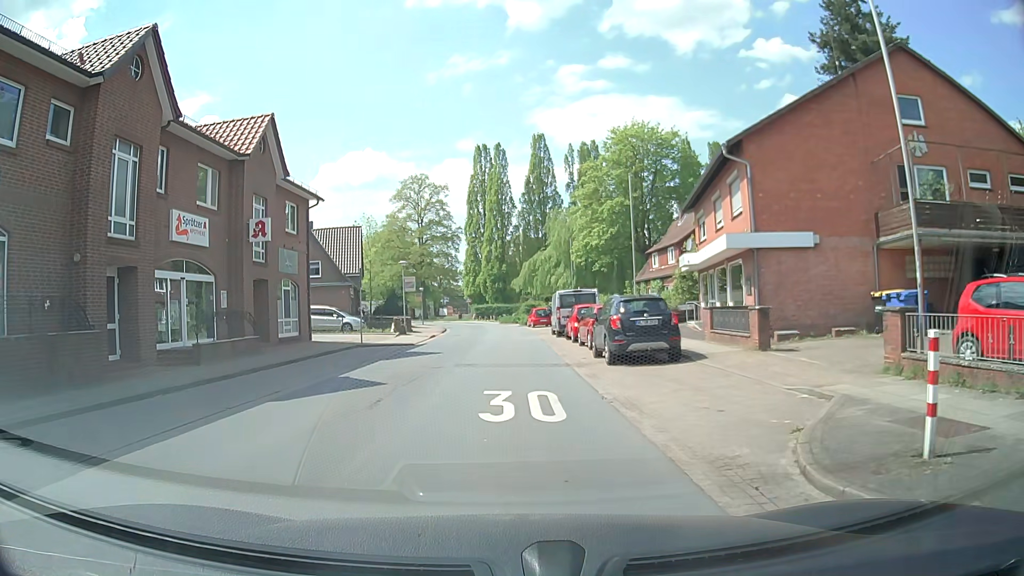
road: tertiary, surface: asphalt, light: Day
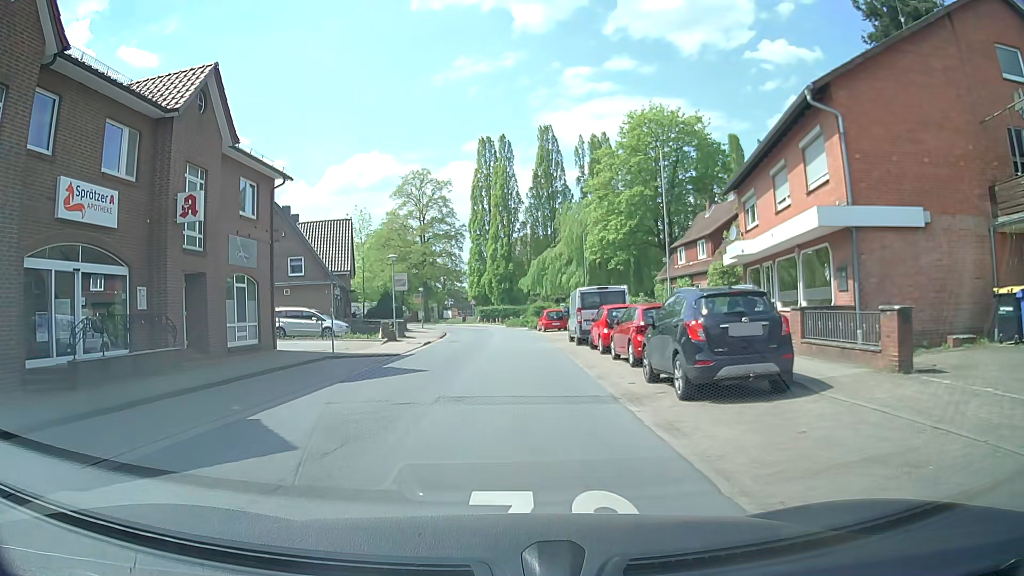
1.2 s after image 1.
(-0.1, +6.3) m; -1°
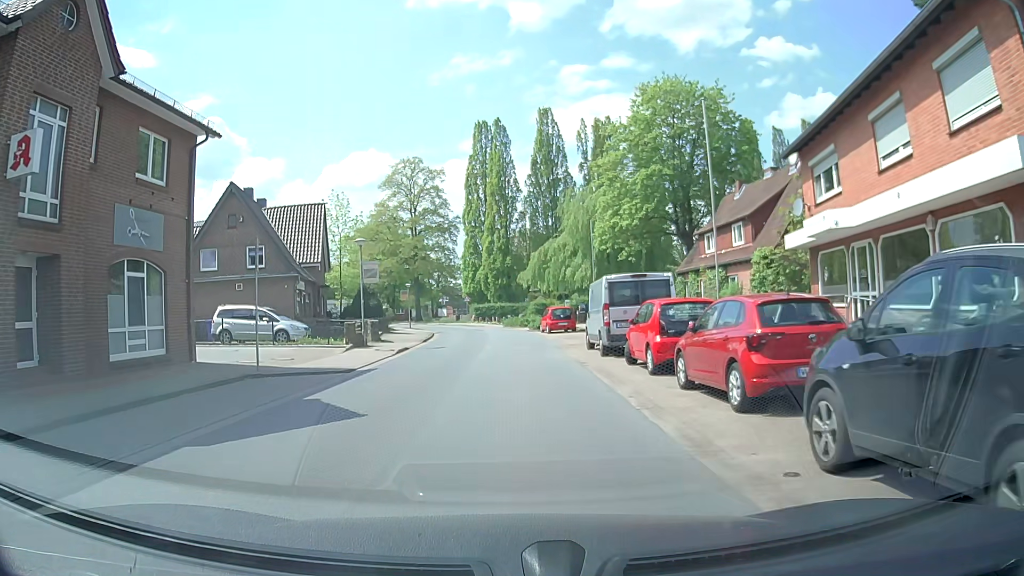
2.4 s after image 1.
(-0.1, +7.4) m; 0°
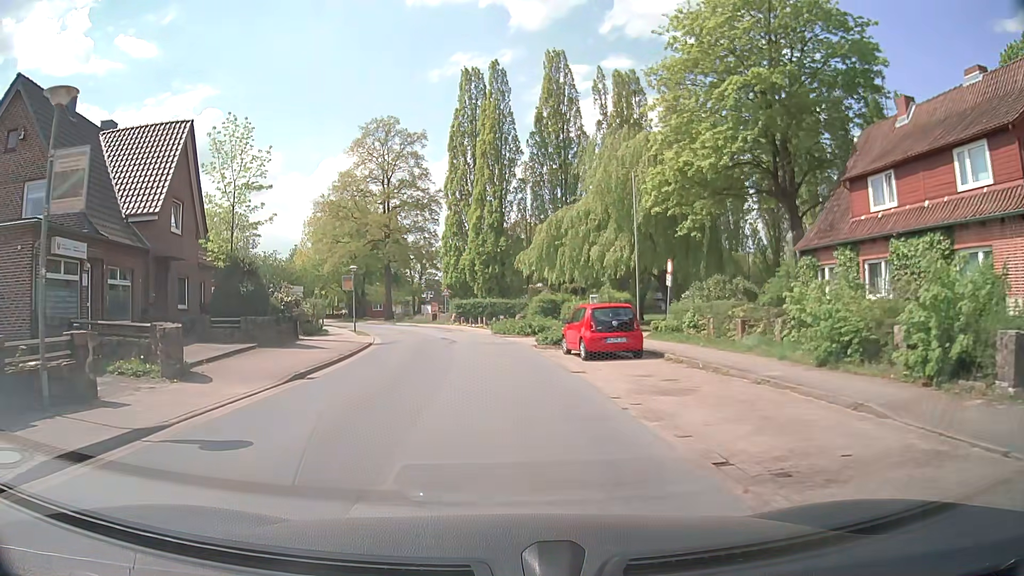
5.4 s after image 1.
(+0.1, +20.4) m; +1°
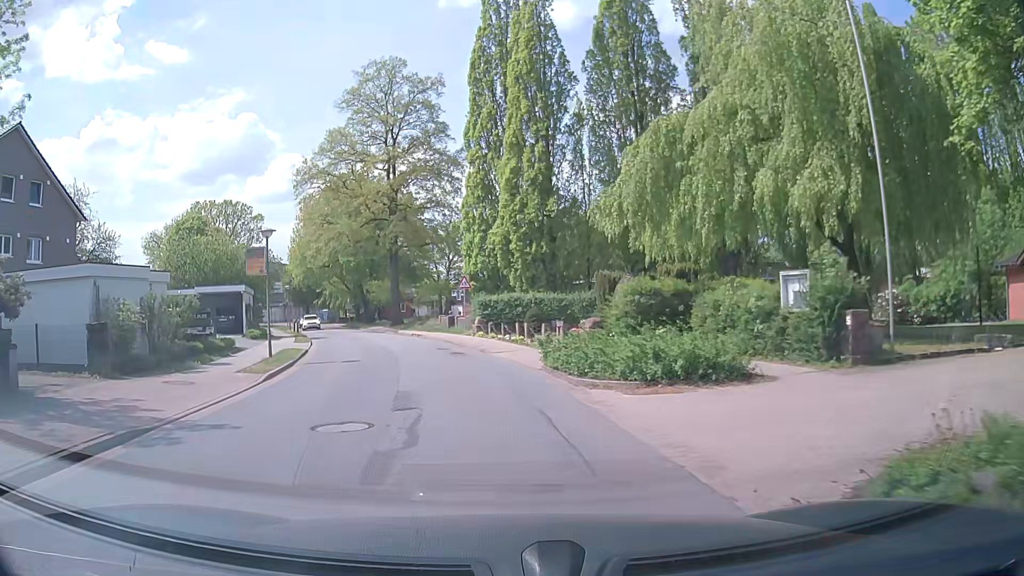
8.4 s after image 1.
(-0.8, +21.3) m; -4°
